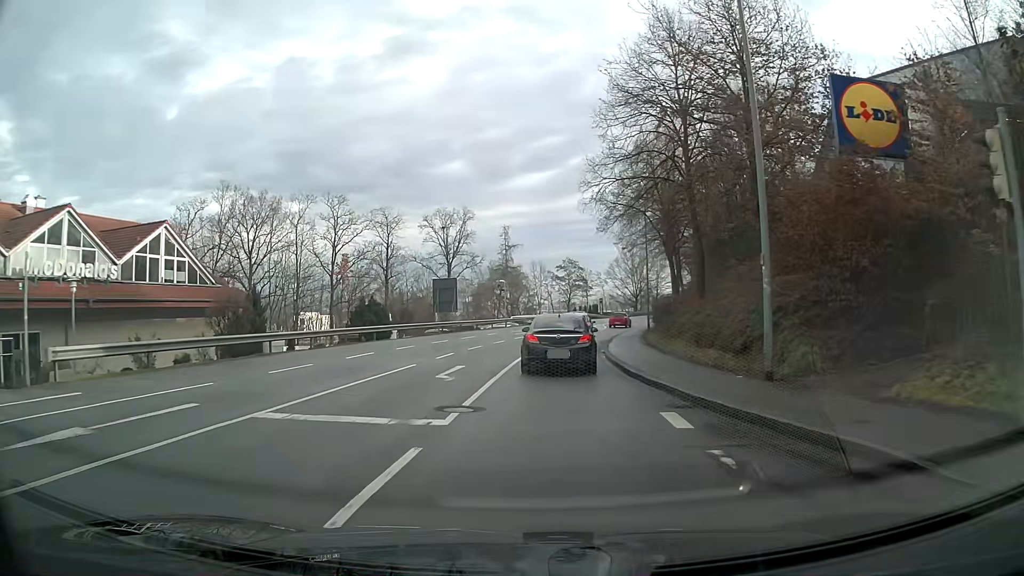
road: tertiary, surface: asphalt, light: Day
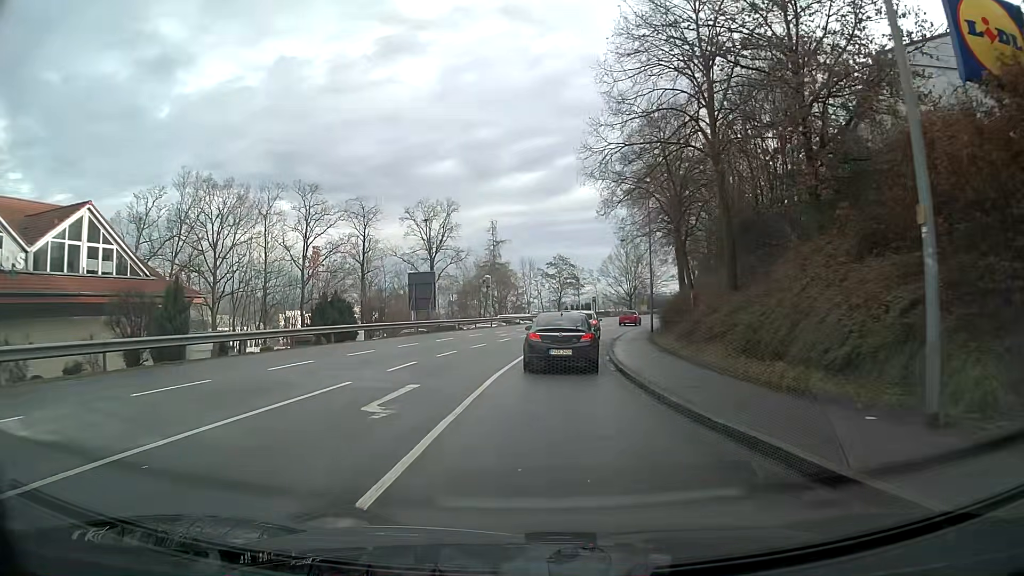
(0.0, +5.9) m; +1°
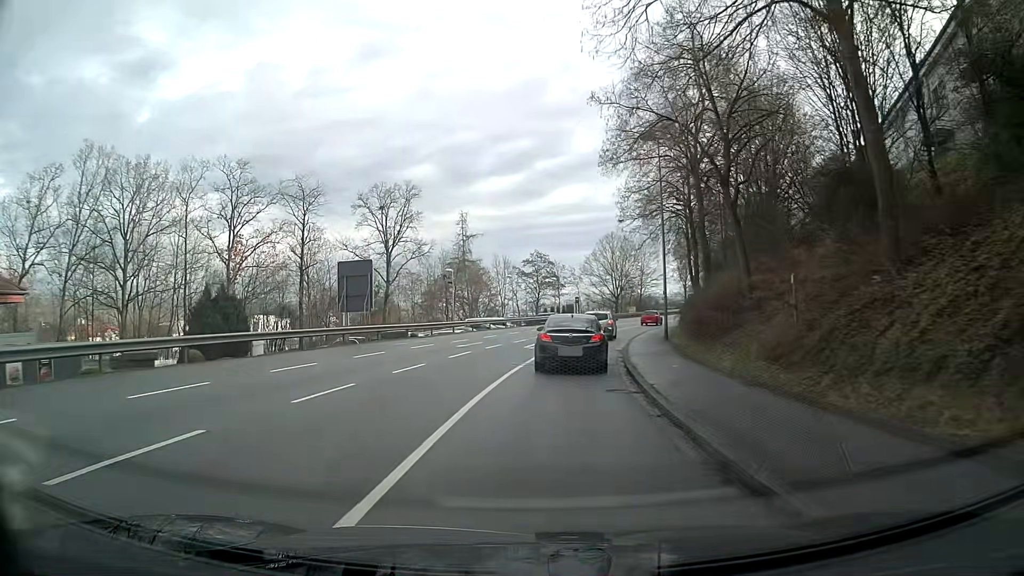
(+0.2, +12.0) m; +2°
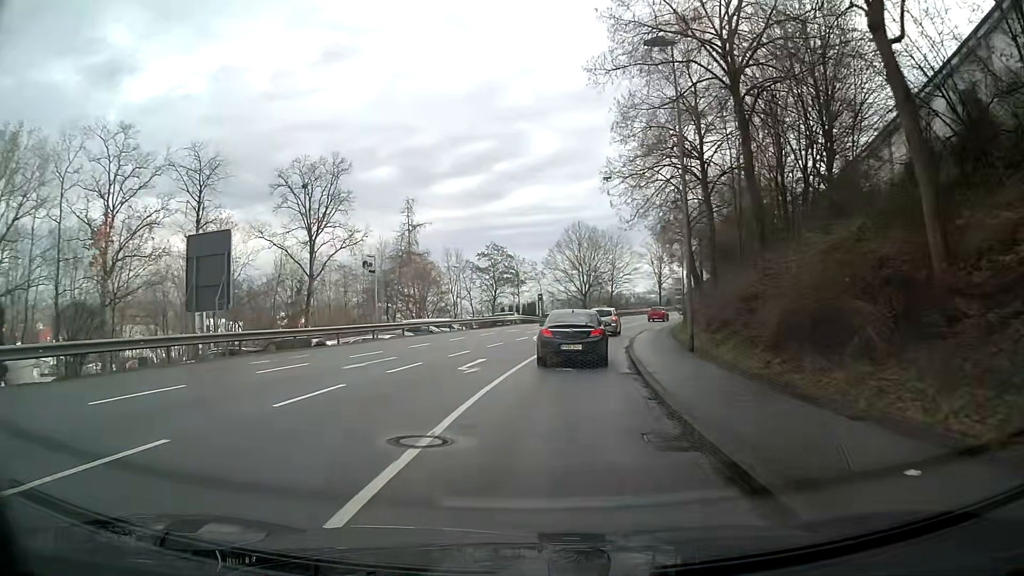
(+0.3, +12.6) m; +3°
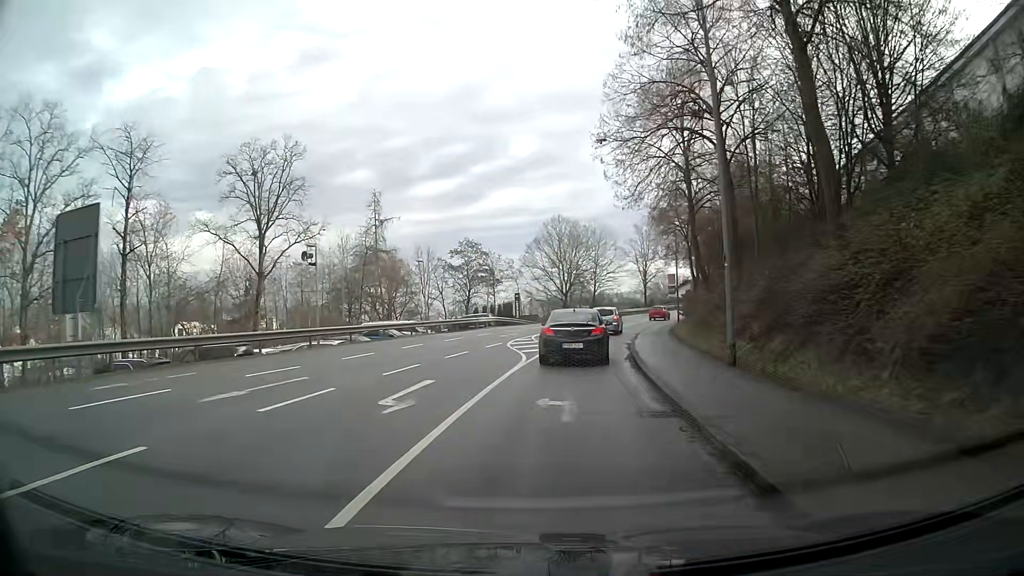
(+0.1, +6.5) m; +2°
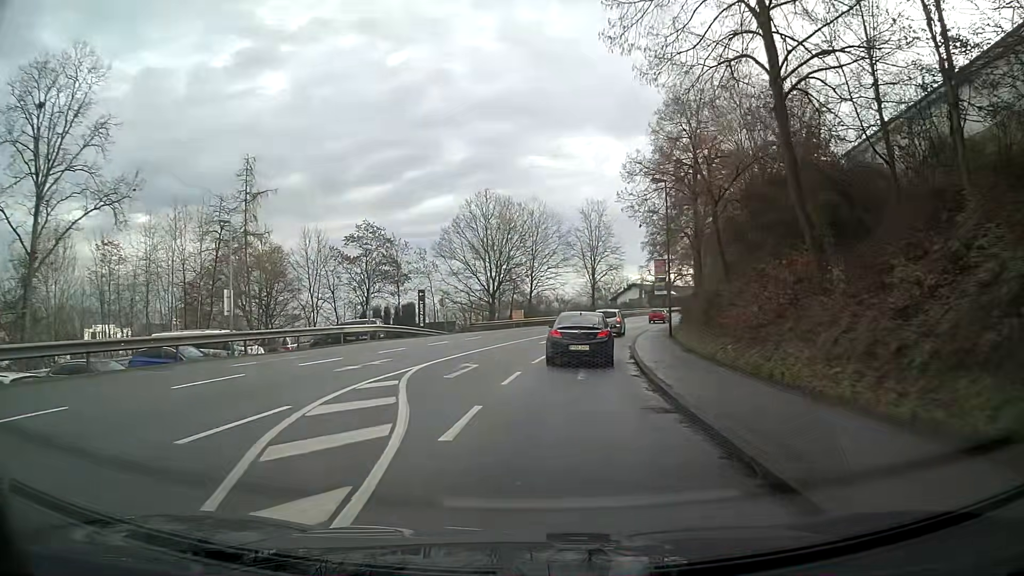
(+1.1, +20.0) m; +7°
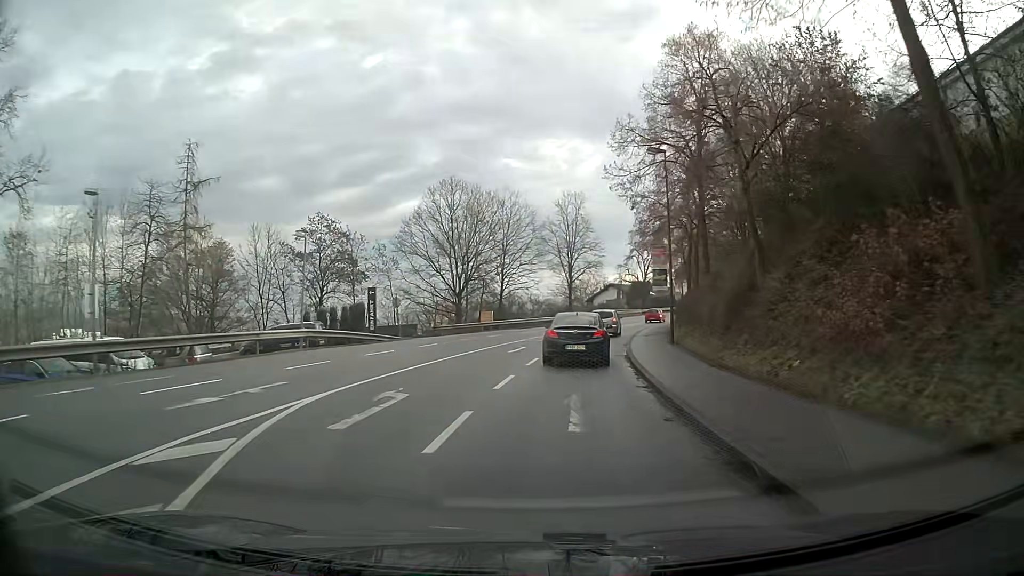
(+0.1, +6.7) m; +2°
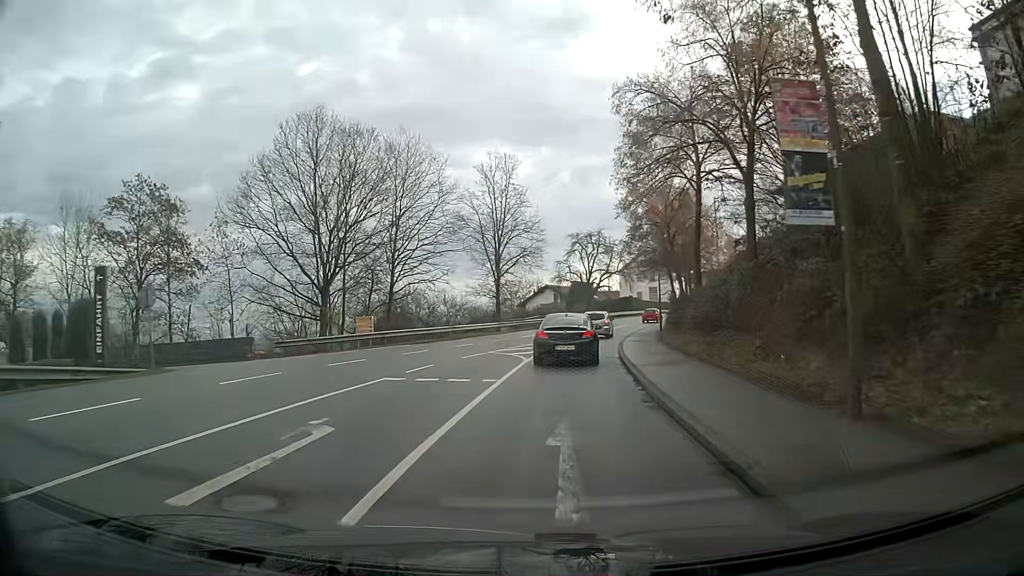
(+1.0, +20.3) m; +5°
(0, +10) (+1, +20) (+2, +30) (+3, +40) (+5, +50) (+8, +59) (+11, +69) (+15, +78) (+19, +87) (+23, +96) m
